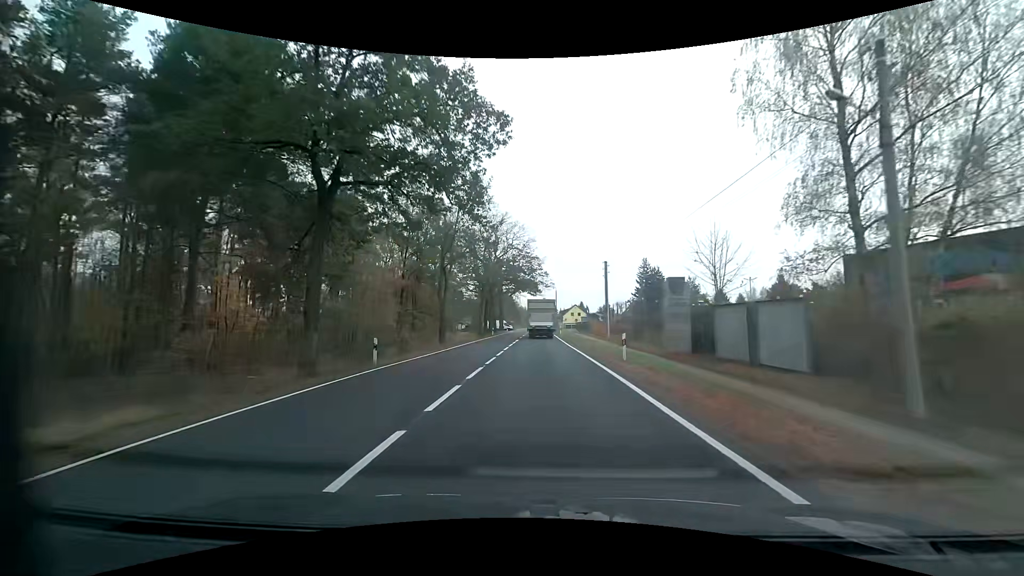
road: primary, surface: asphalt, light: Day
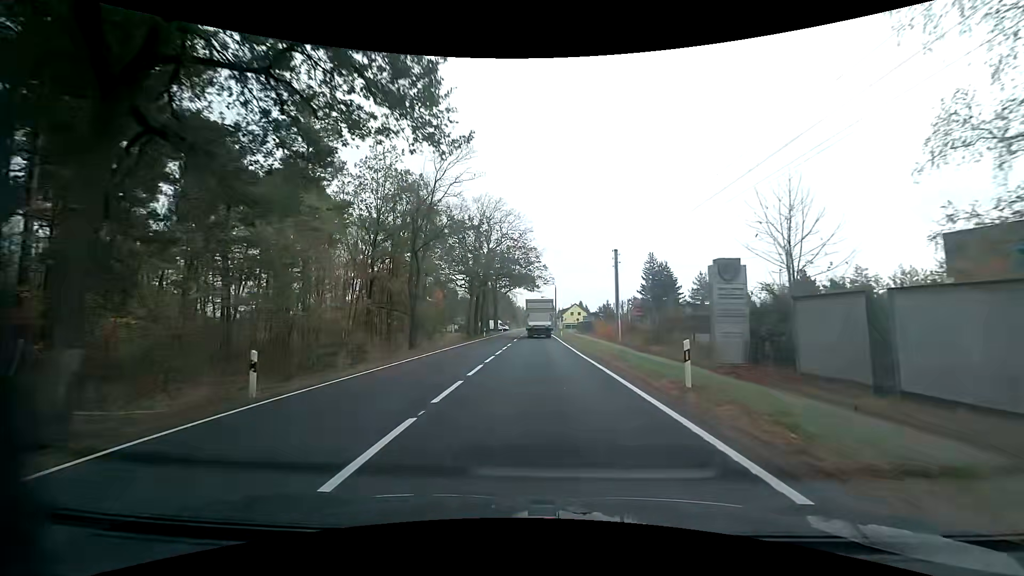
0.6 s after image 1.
(0.0, +8.3) m; 0°
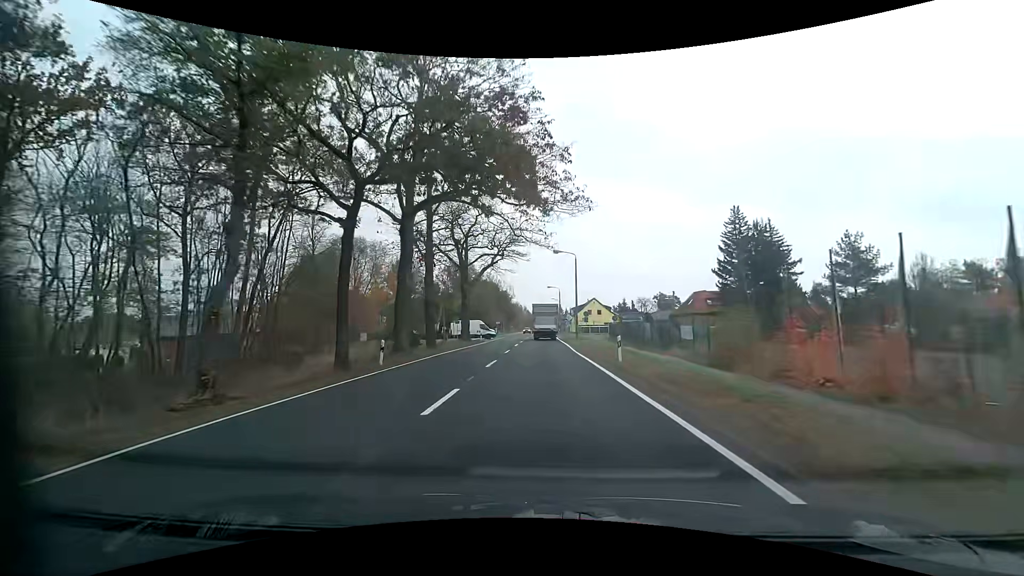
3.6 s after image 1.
(0.0, +42.2) m; 0°
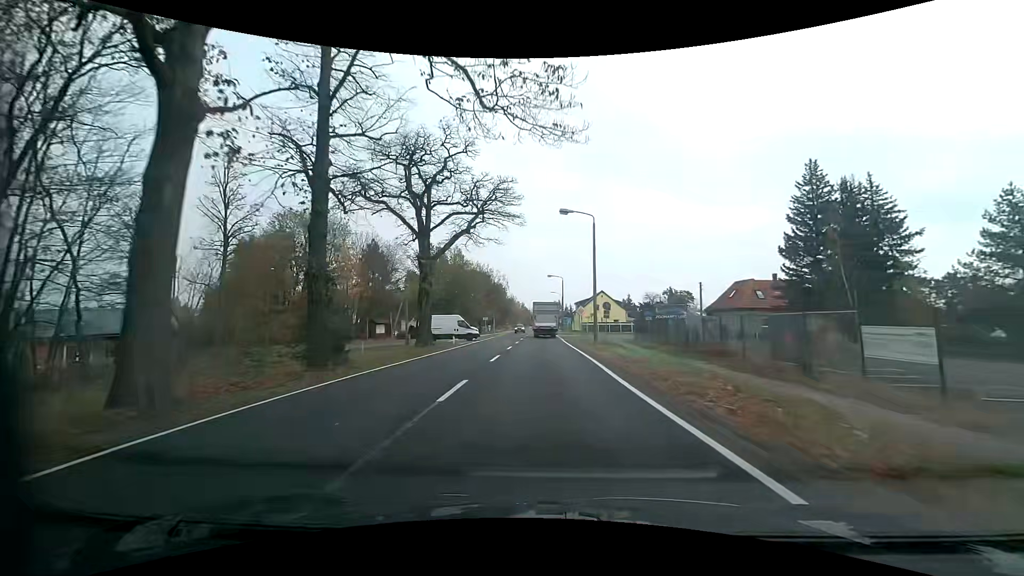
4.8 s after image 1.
(-0.1, +17.0) m; 0°
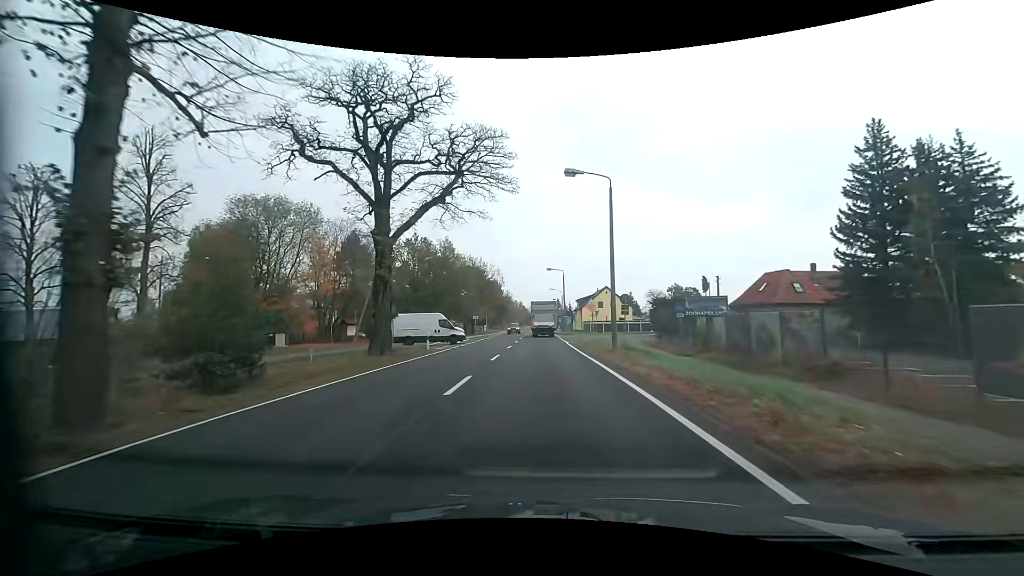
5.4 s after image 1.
(0.0, +8.5) m; 0°
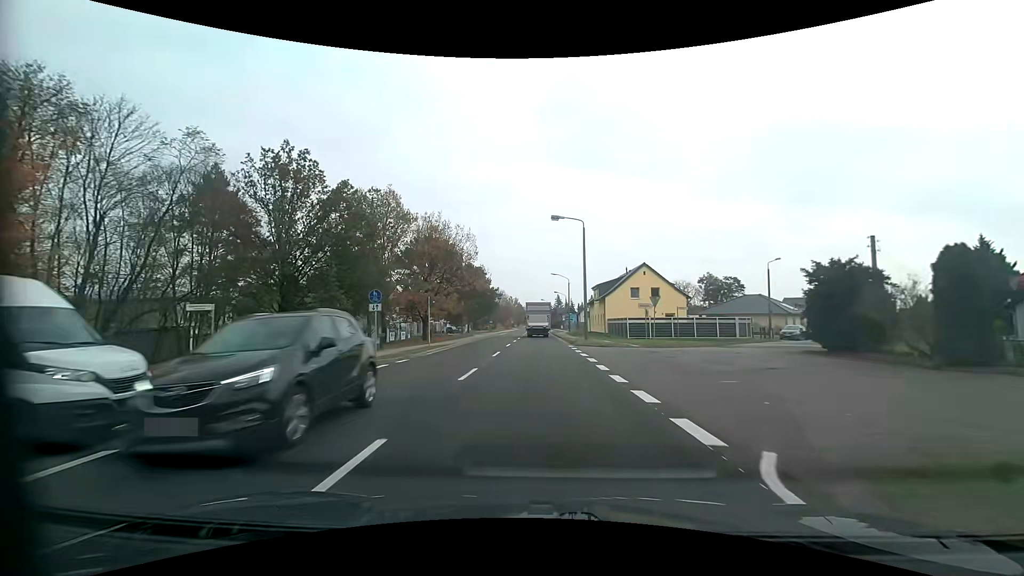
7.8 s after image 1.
(0.0, +33.6) m; 0°
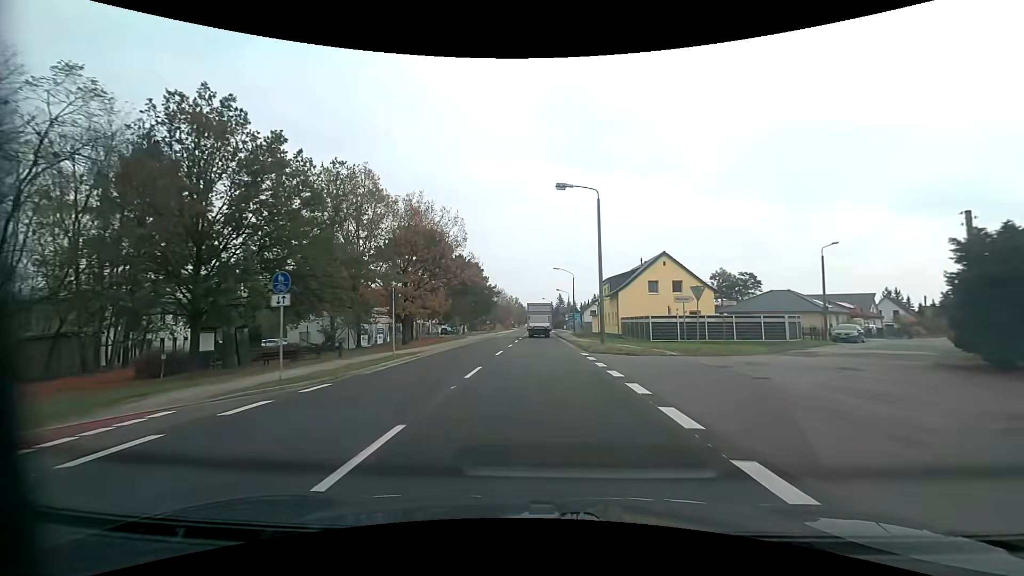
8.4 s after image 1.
(0.0, +8.3) m; 0°
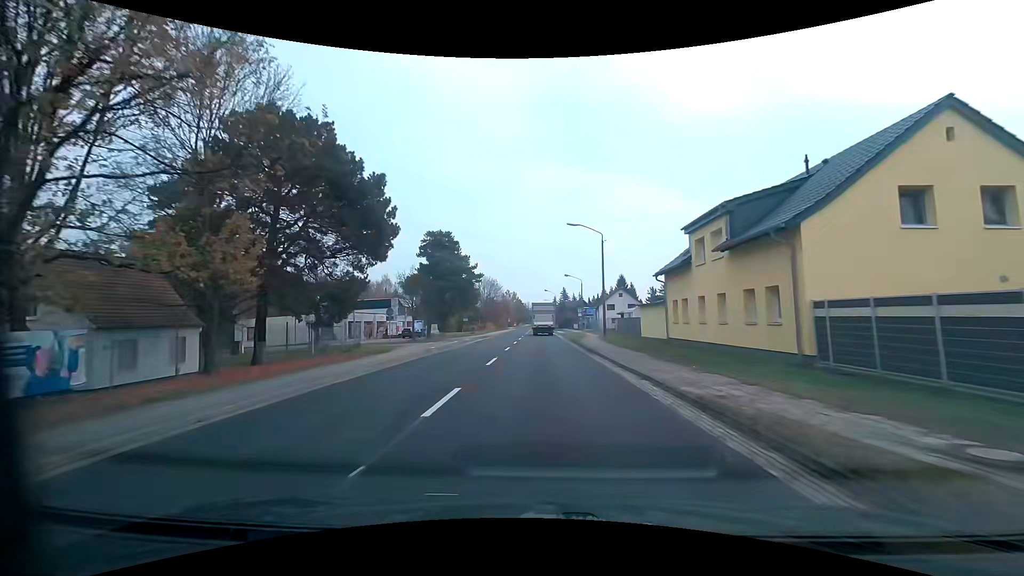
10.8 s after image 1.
(-0.1, +32.4) m; 0°
(0, +10) (0, +20) (0, +30) (0, +40) (0, +50) (0, +60) (0, +70) (0, +80) (+1, +90) (+1, +100) m
